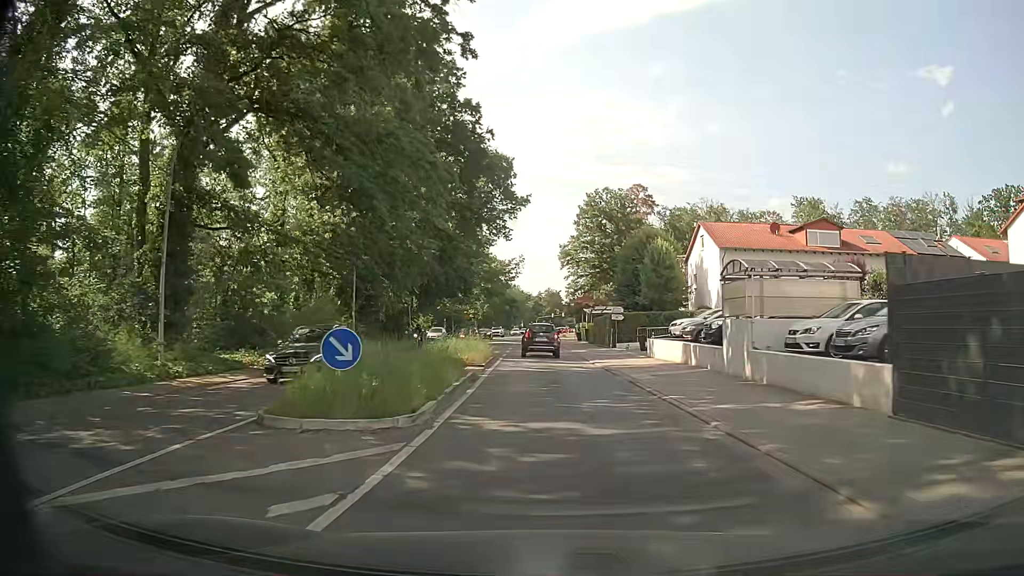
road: primary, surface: asphalt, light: Day
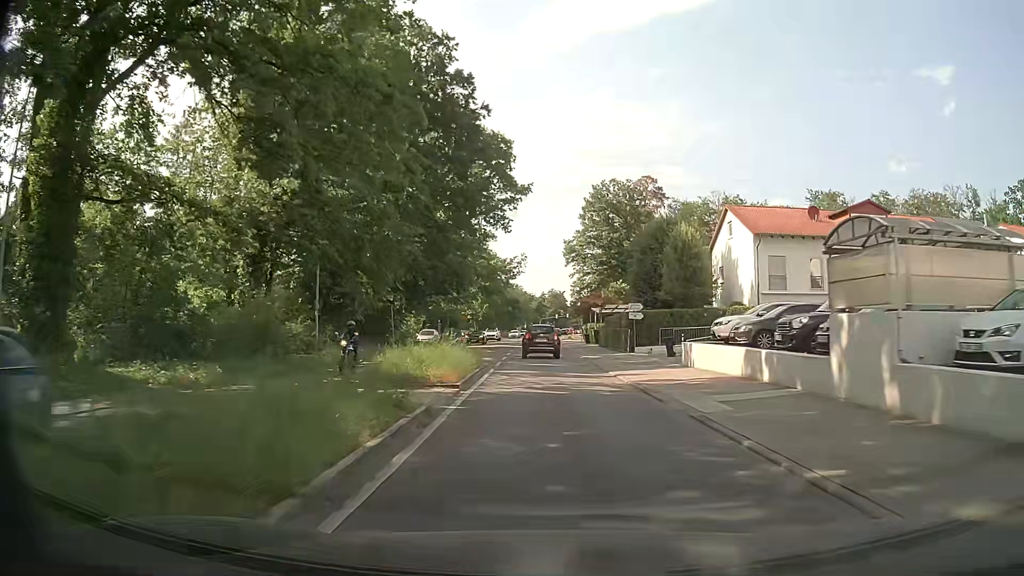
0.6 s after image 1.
(0.0, +7.3) m; 0°
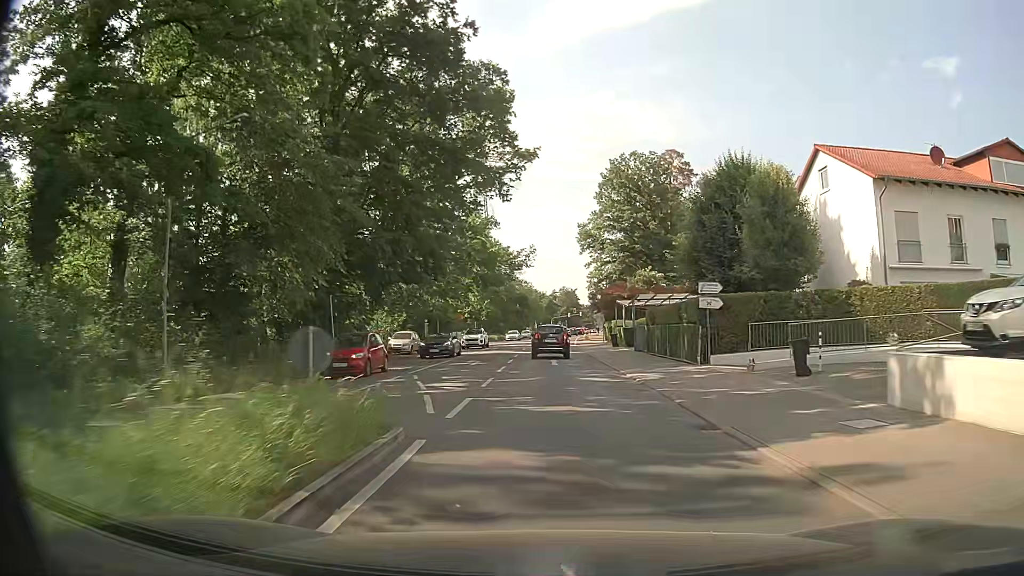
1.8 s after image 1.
(-0.2, +15.2) m; -1°
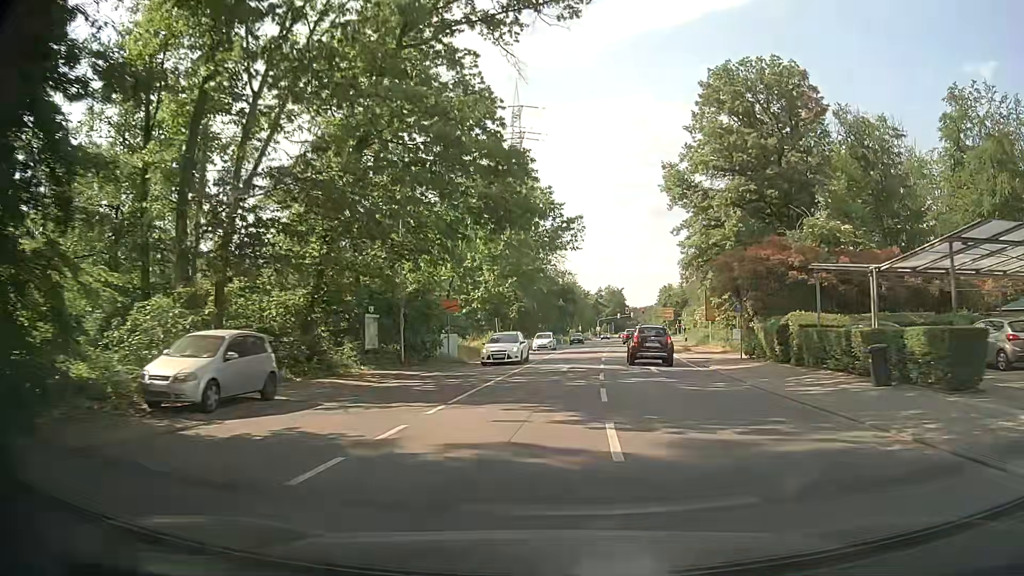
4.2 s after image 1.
(-2.0, +33.4) m; -4°
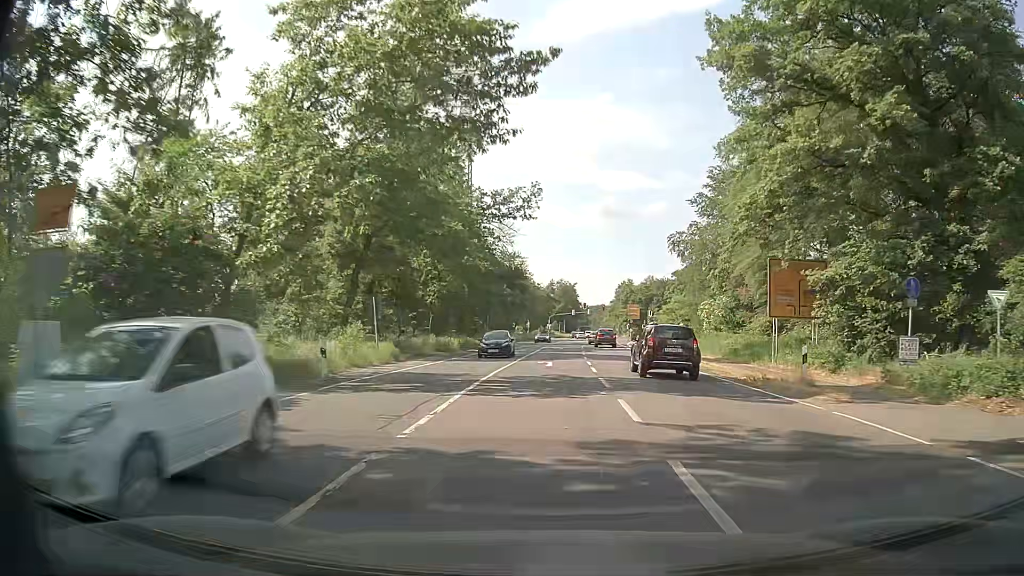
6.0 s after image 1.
(+0.9, +27.3) m; +4°
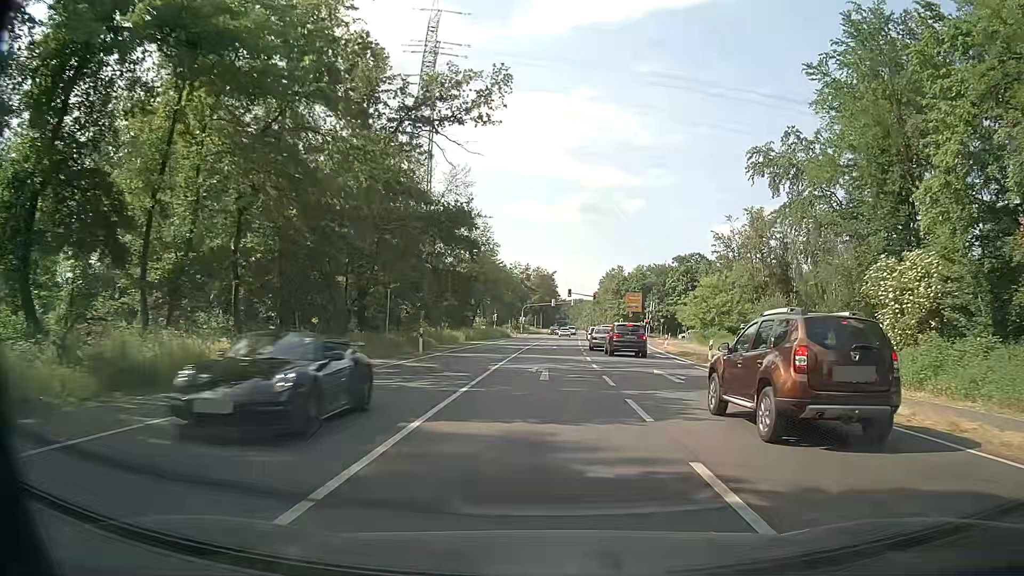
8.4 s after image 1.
(+0.9, +35.5) m; +2°
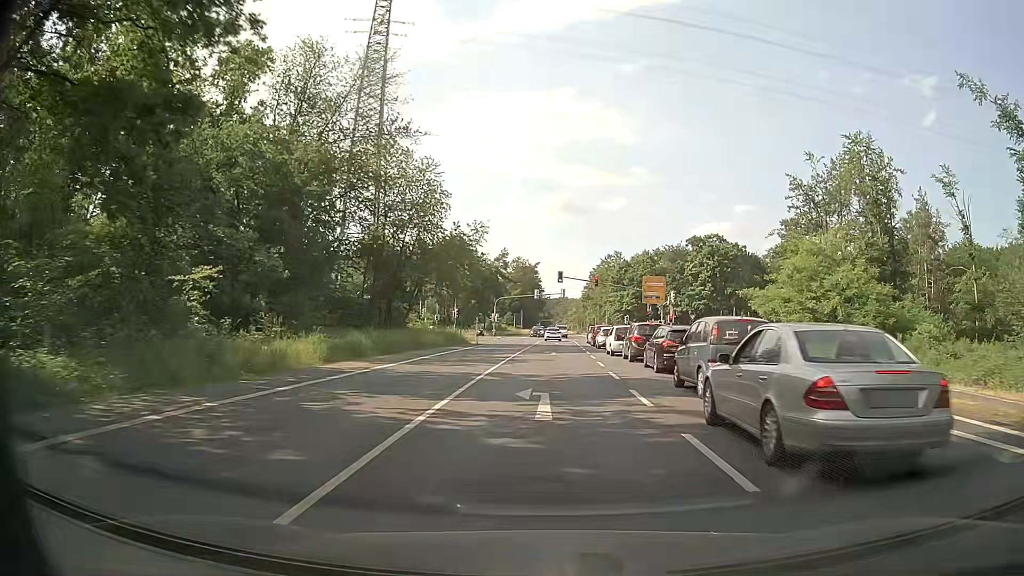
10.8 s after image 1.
(+0.7, +34.6) m; +2°
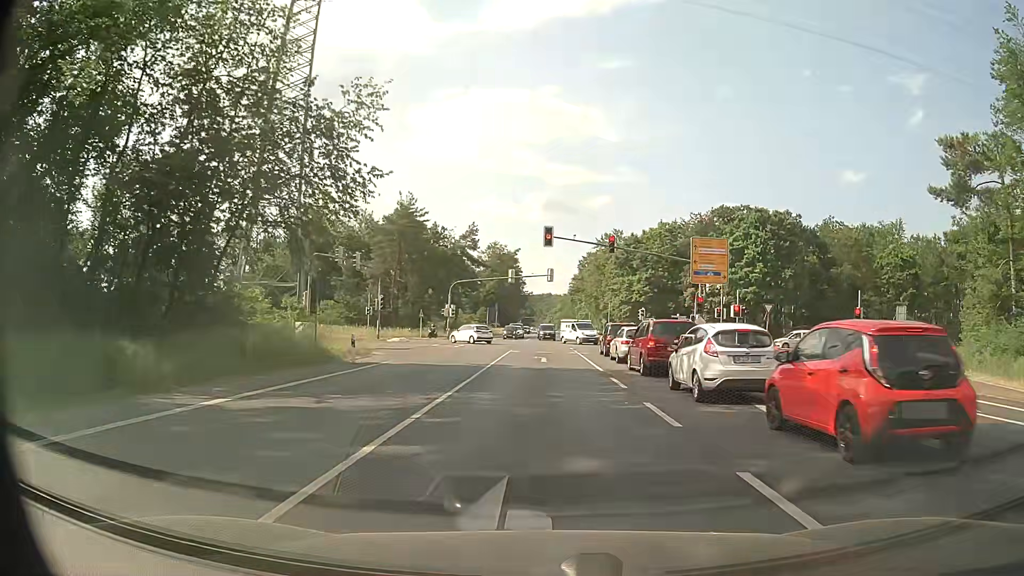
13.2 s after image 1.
(+0.2, +32.6) m; +1°
(0, +10) (0, +20) (0, +30) (0, +40) (-2, +50) (-9, +57) (-19, +59) (-29, +58) (-39, +57) (-49, +56) m
